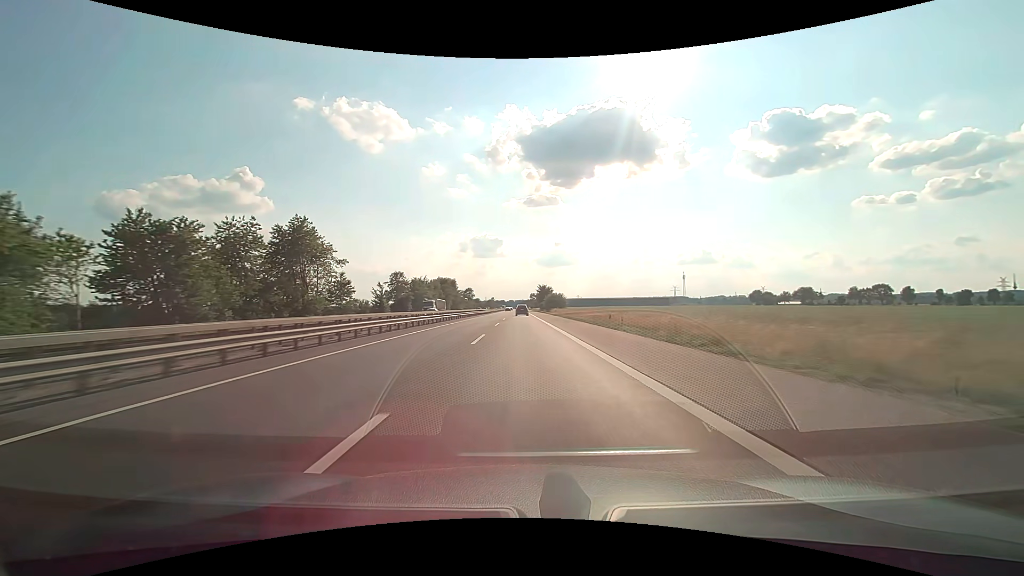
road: motorway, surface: asphalt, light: Day
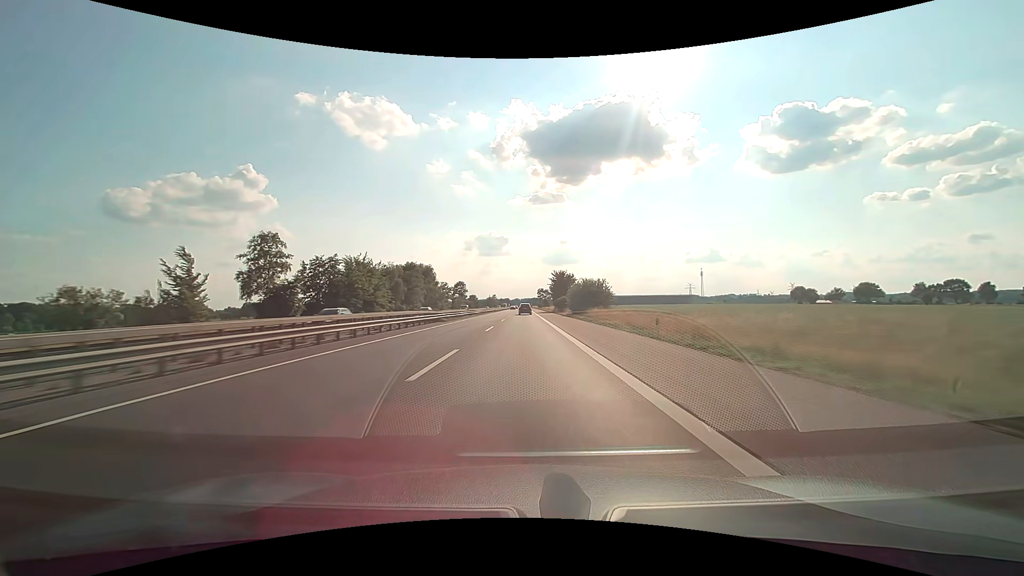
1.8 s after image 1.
(-0.4, +61.9) m; -1°
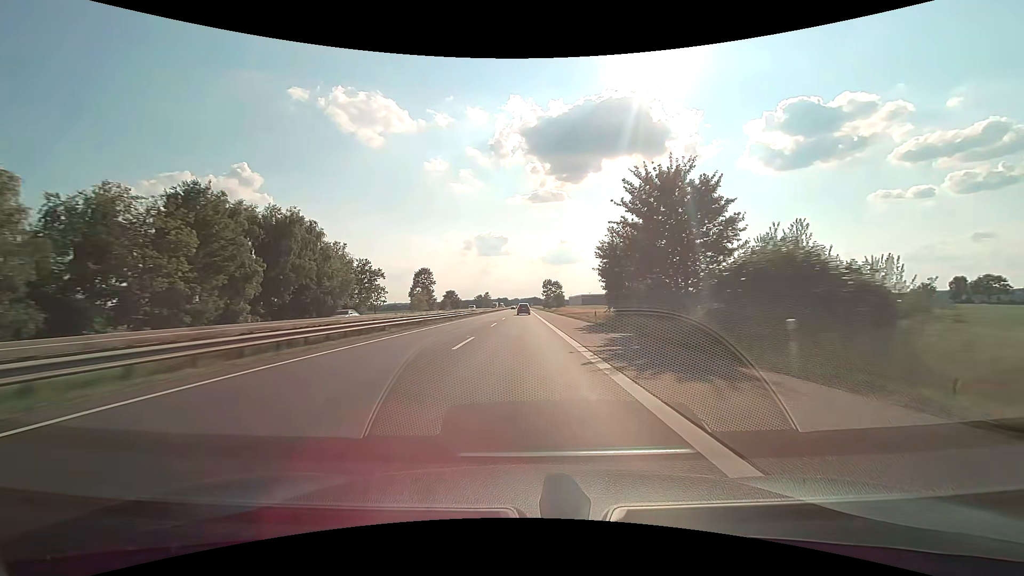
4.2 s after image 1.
(0.0, +82.0) m; 0°
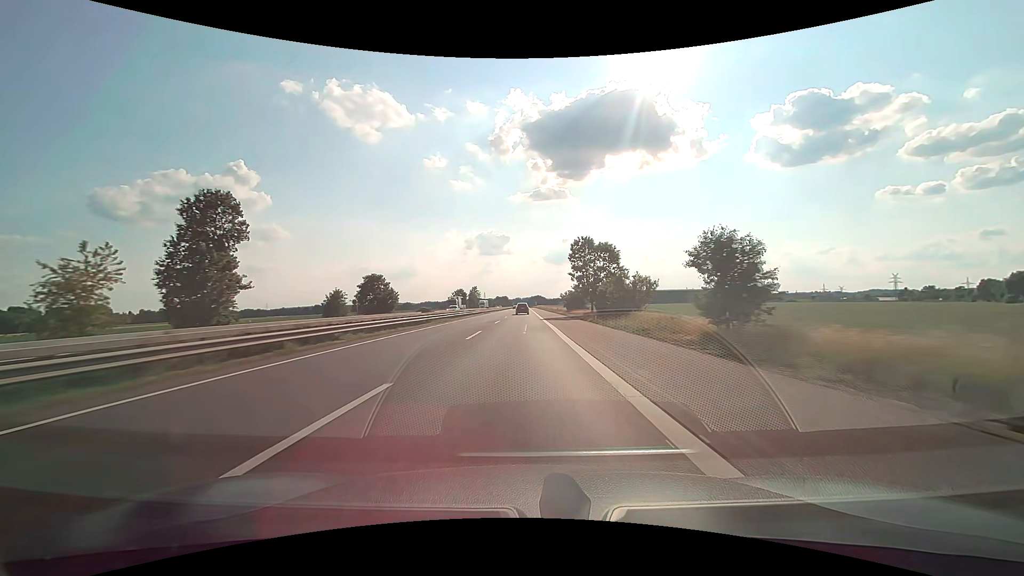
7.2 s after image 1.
(-0.1, +101.7) m; 0°
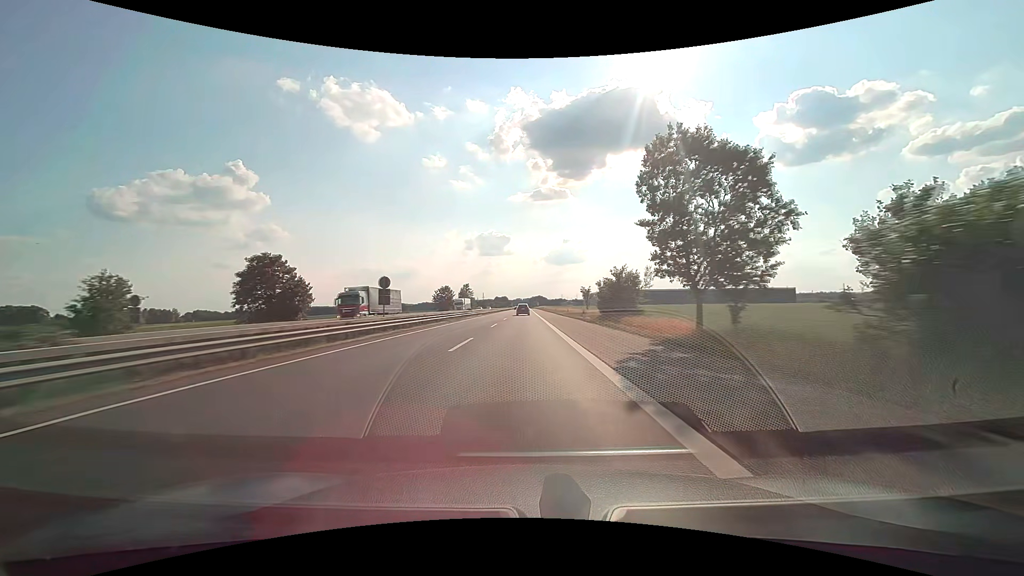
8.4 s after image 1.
(0.0, +40.5) m; 0°
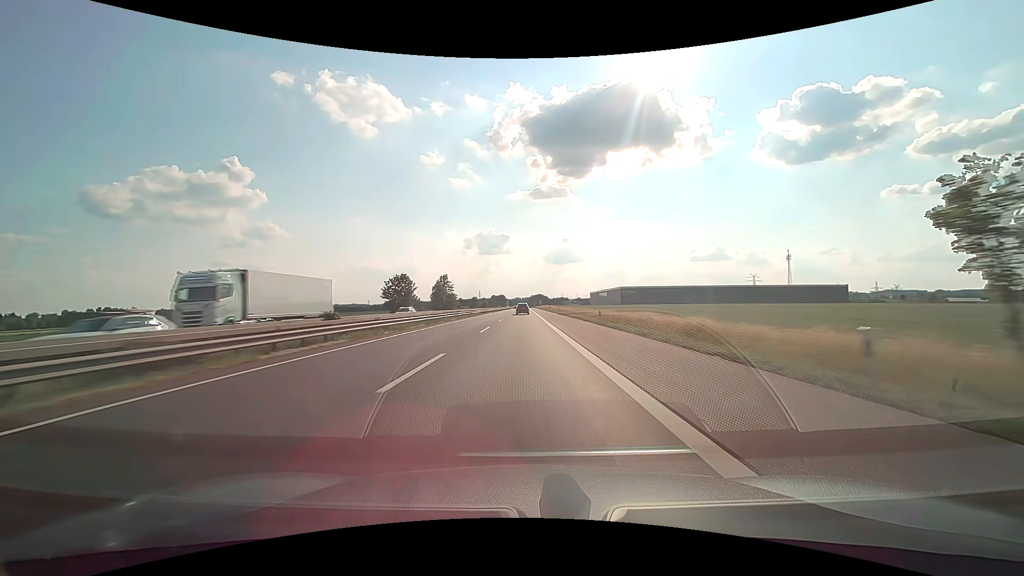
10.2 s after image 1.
(0.0, +60.4) m; 0°
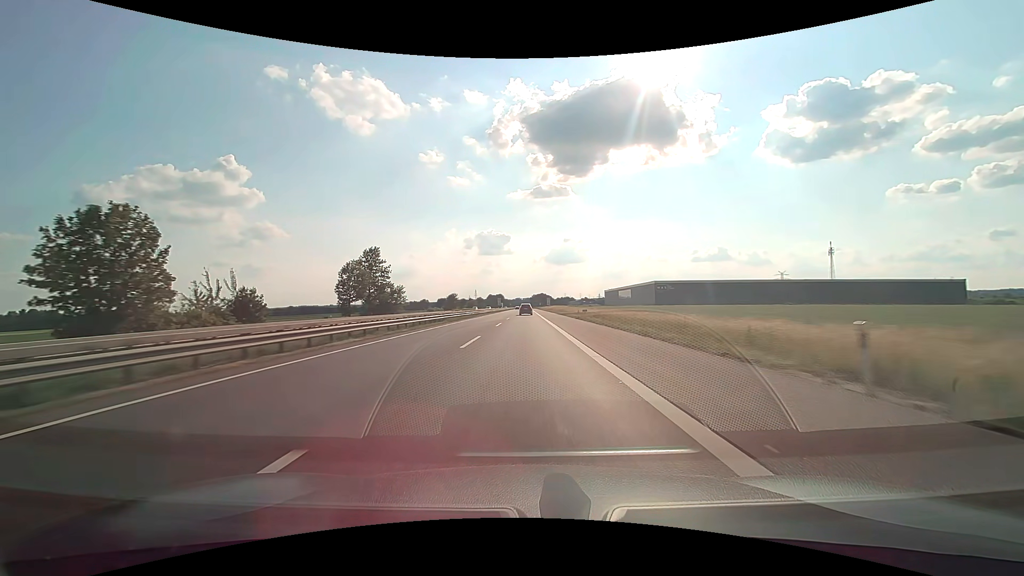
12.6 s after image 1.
(-0.1, +80.2) m; 0°
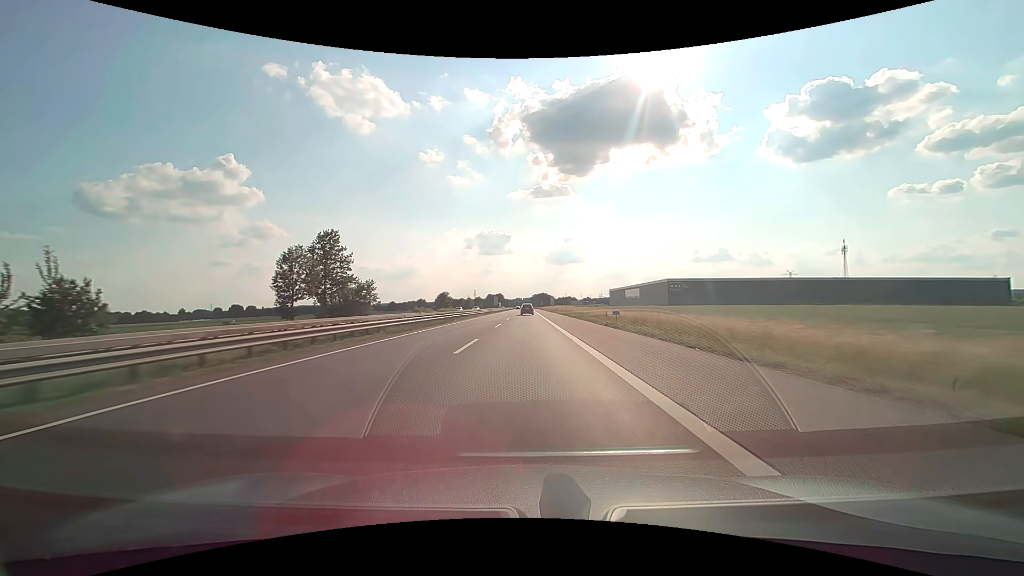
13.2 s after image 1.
(0.0, +20.0) m; 0°
(0, +10) (0, +20) (0, +30) (0, +40) (0, +50) (0, +60) (0, +70) (0, +80) (0, +90) (0, +100) m
